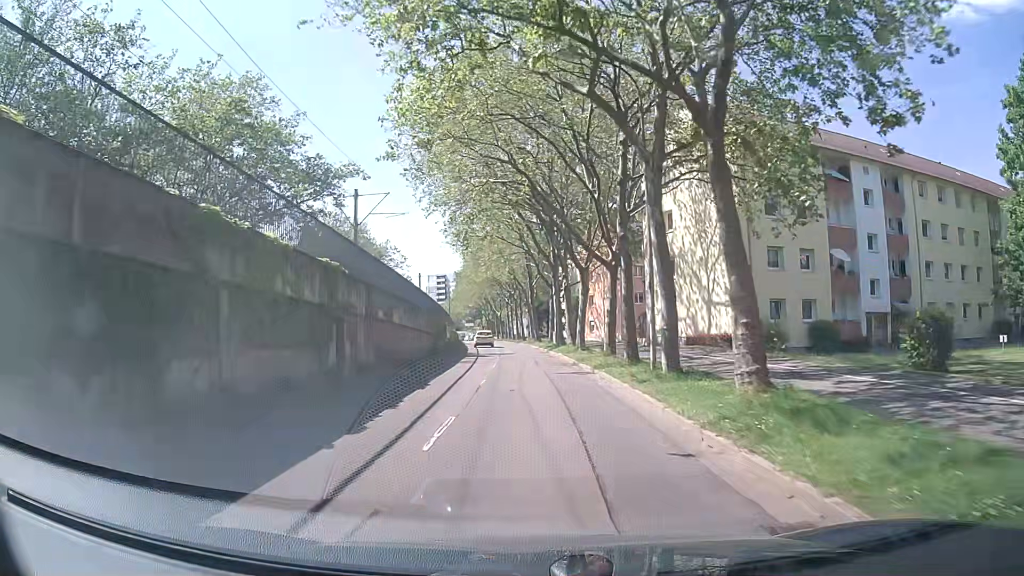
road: tertiary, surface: asphalt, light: Day
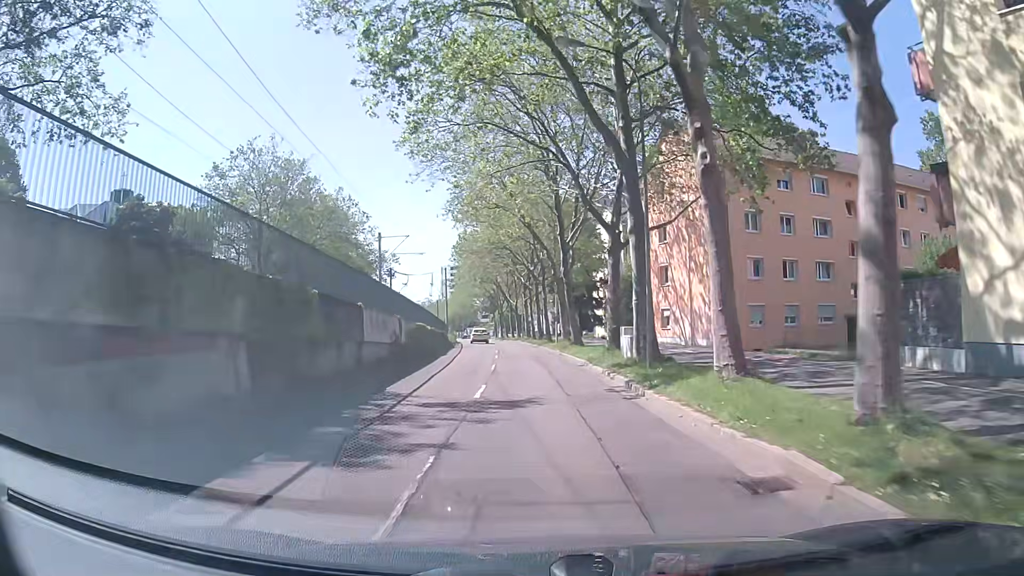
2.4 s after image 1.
(-0.4, +31.0) m; -1°
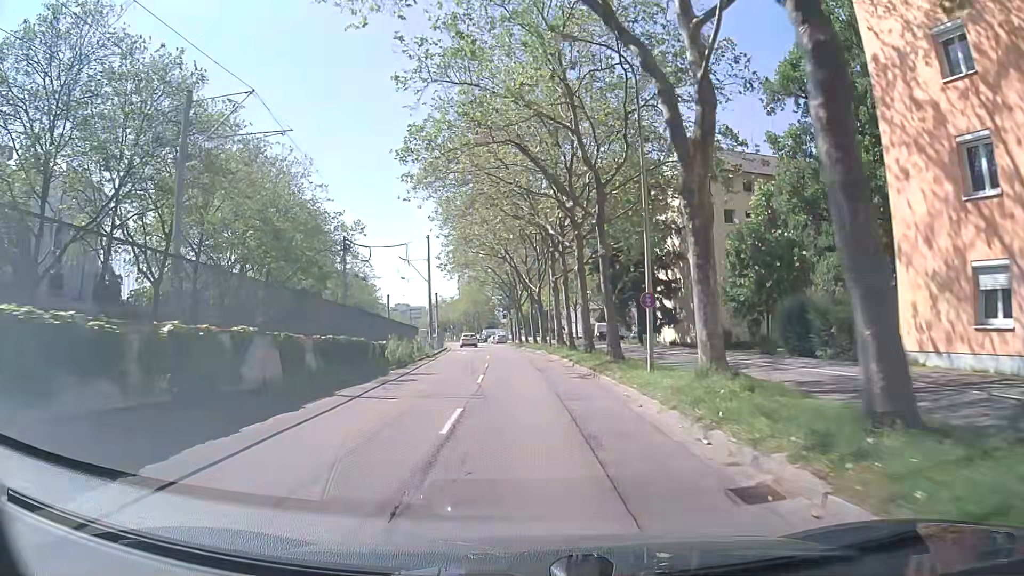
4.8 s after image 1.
(-0.6, +31.4) m; -2°
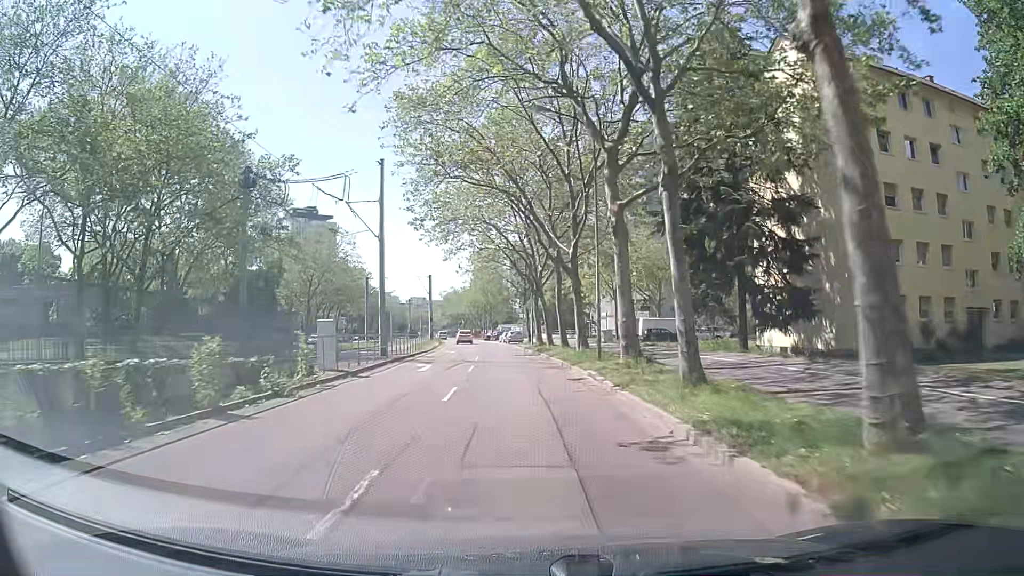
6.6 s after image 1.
(-0.6, +23.7) m; -1°
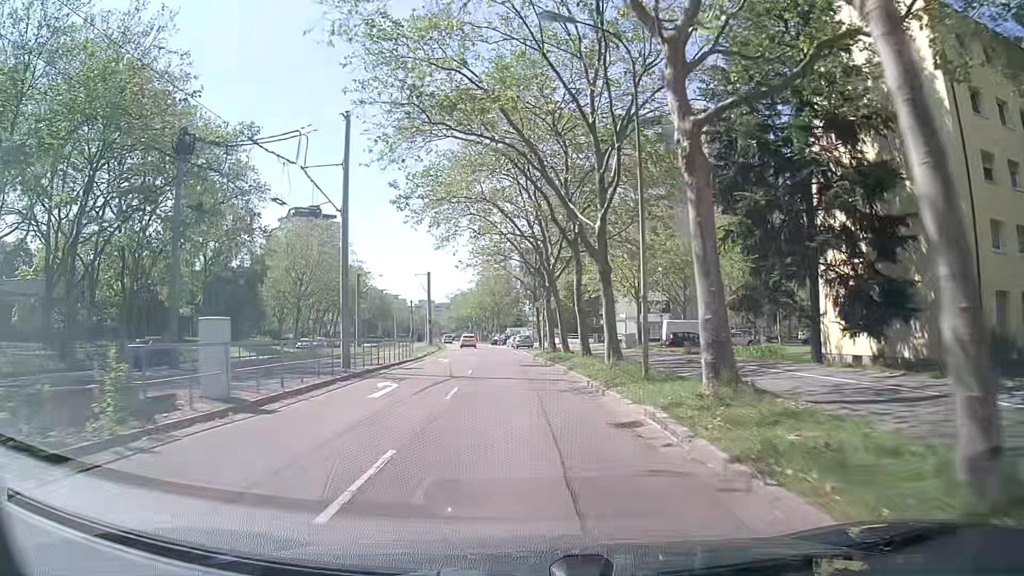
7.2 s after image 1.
(-0.1, +7.9) m; -1°
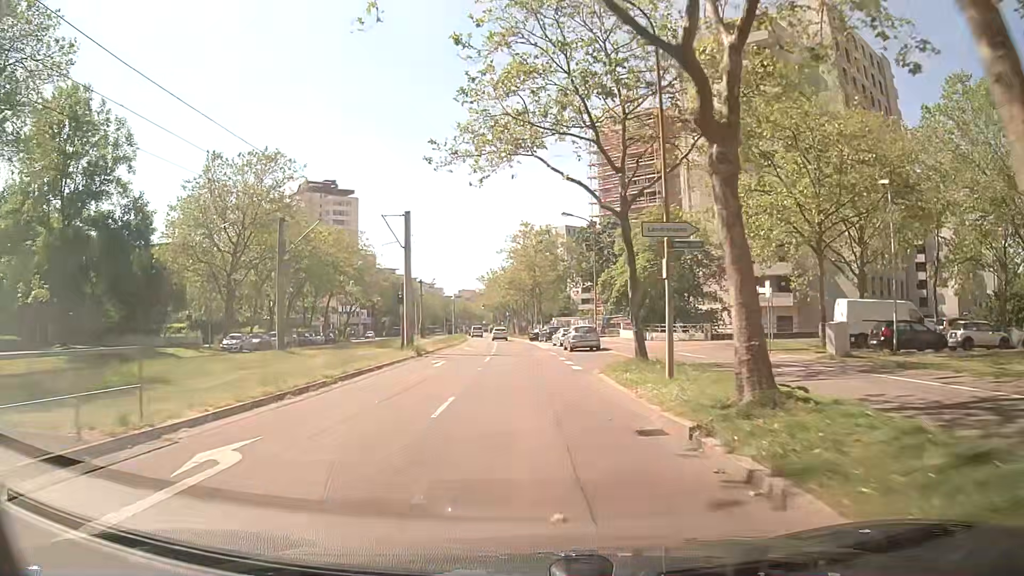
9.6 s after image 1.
(-1.5, +30.8) m; -5°
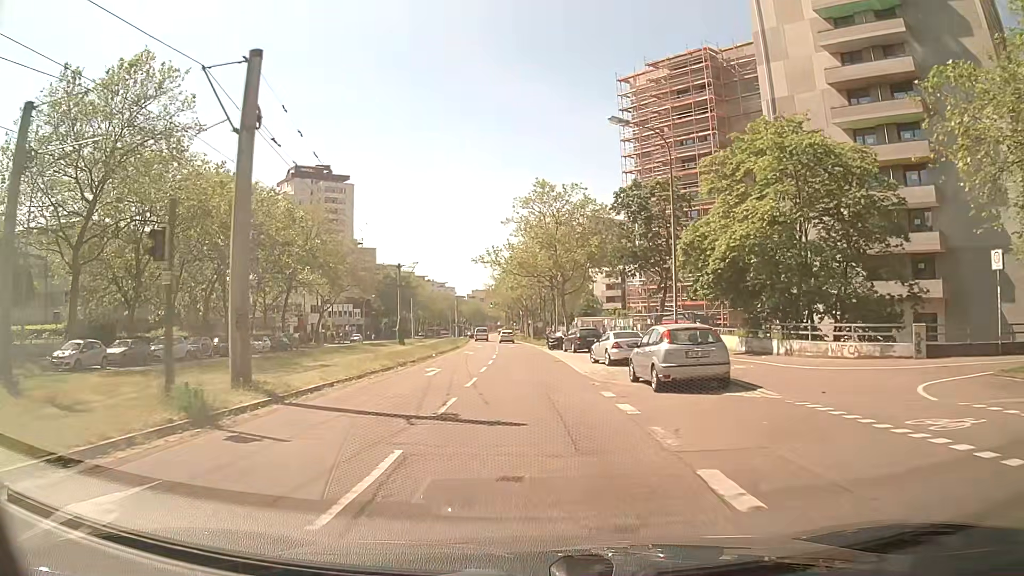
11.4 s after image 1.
(-0.2, +22.5) m; -1°
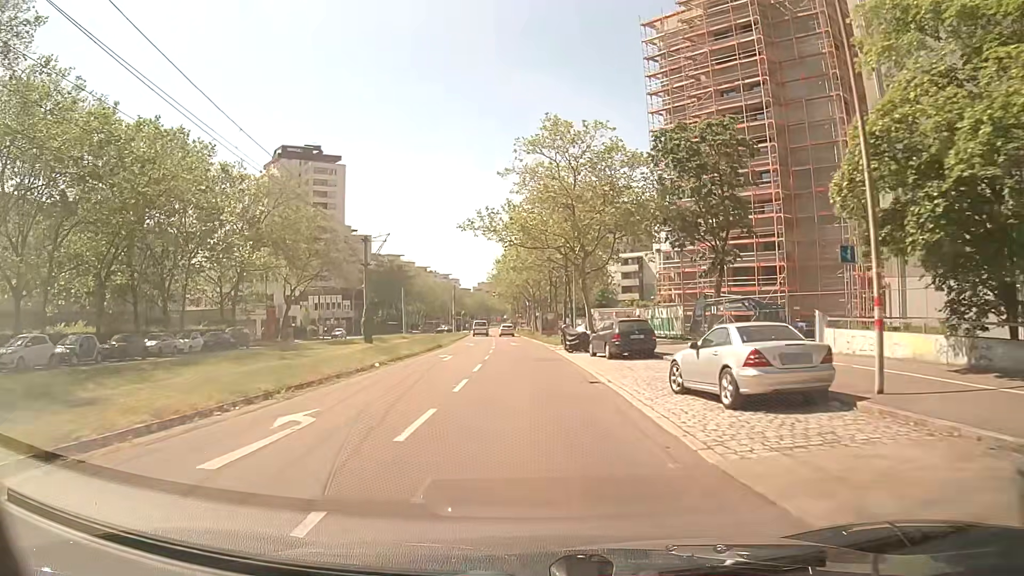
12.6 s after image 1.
(-0.1, +14.9) m; -1°
(0, +10) (0, +20) (0, +30) (0, +40) (-1, +50) (-1, +60) (-2, +70) (-3, +80) (-3, +90) (-4, +100) m
